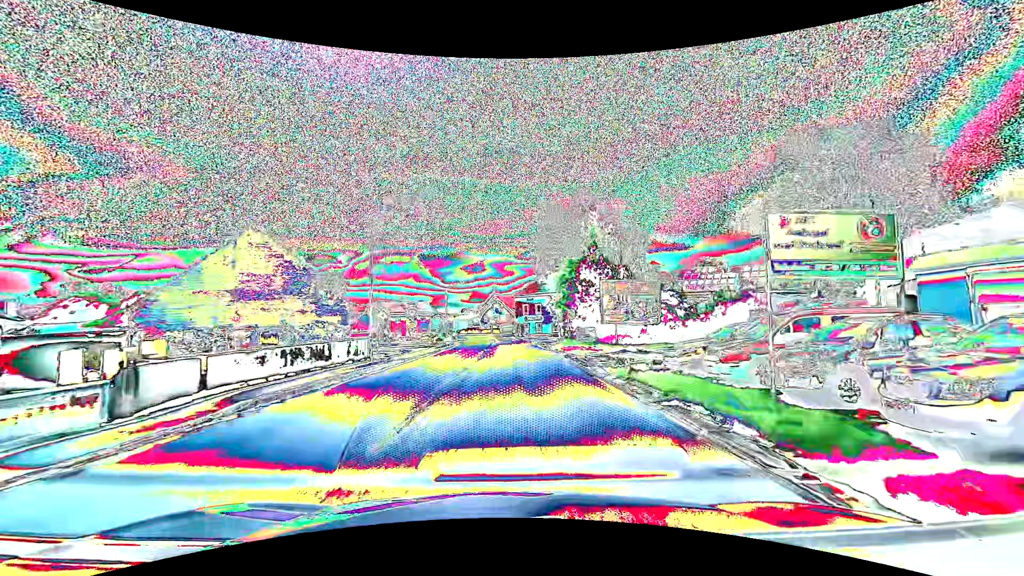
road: primary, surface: asphalt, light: Day
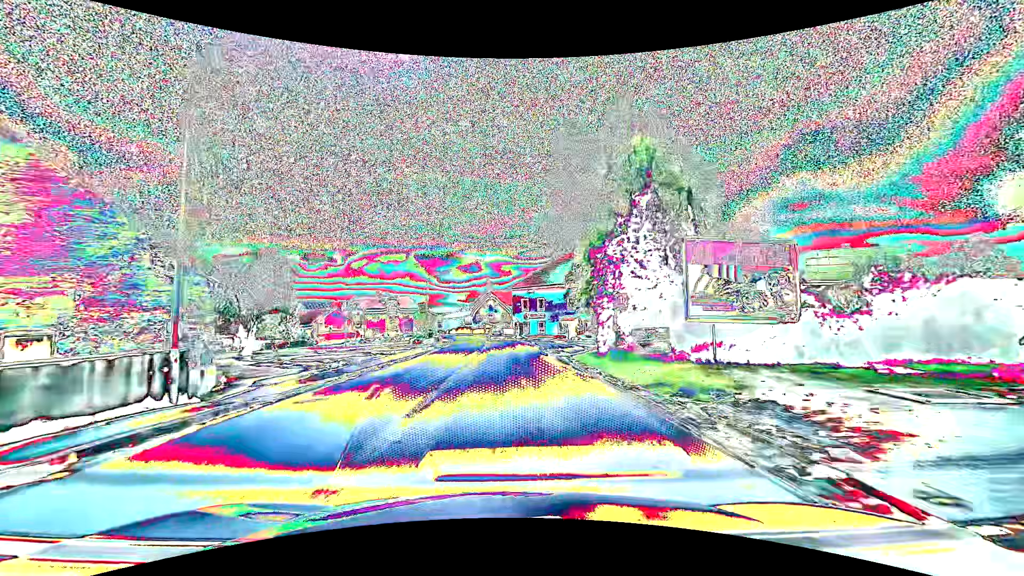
(+0.1, +15.9) m; 0°
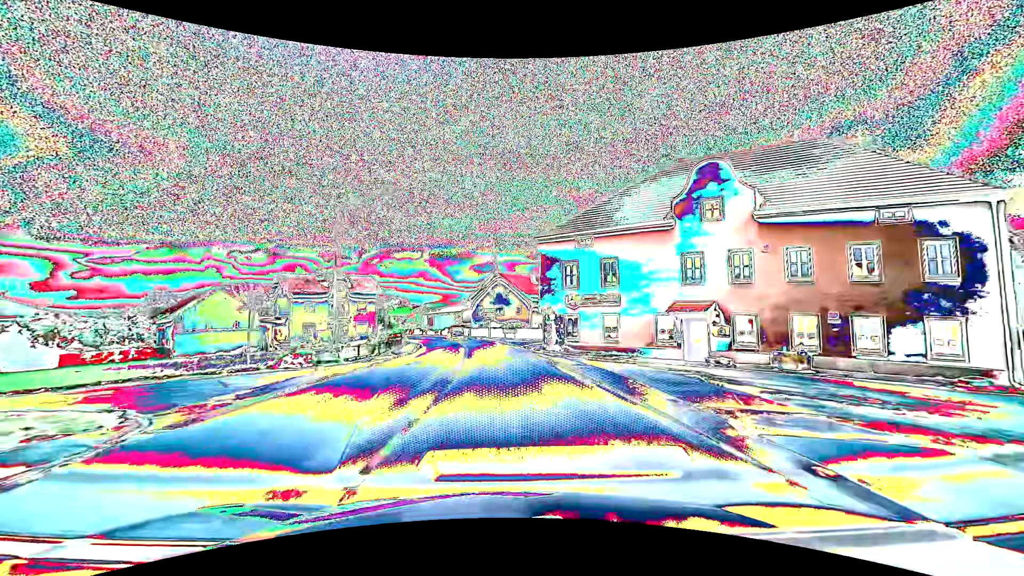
(-0.4, +39.6) m; -2°
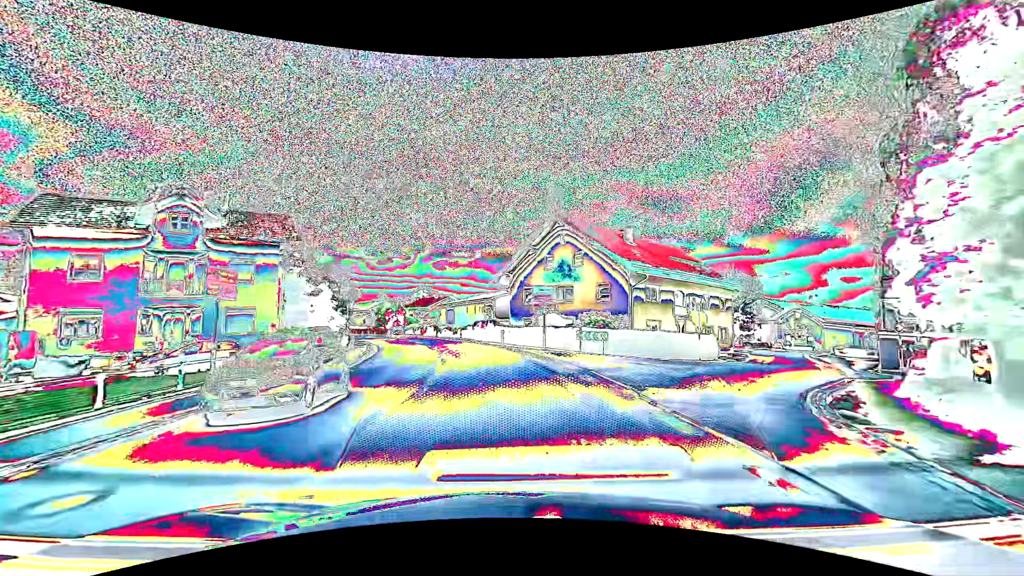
(-1.6, +39.4) m; -6°
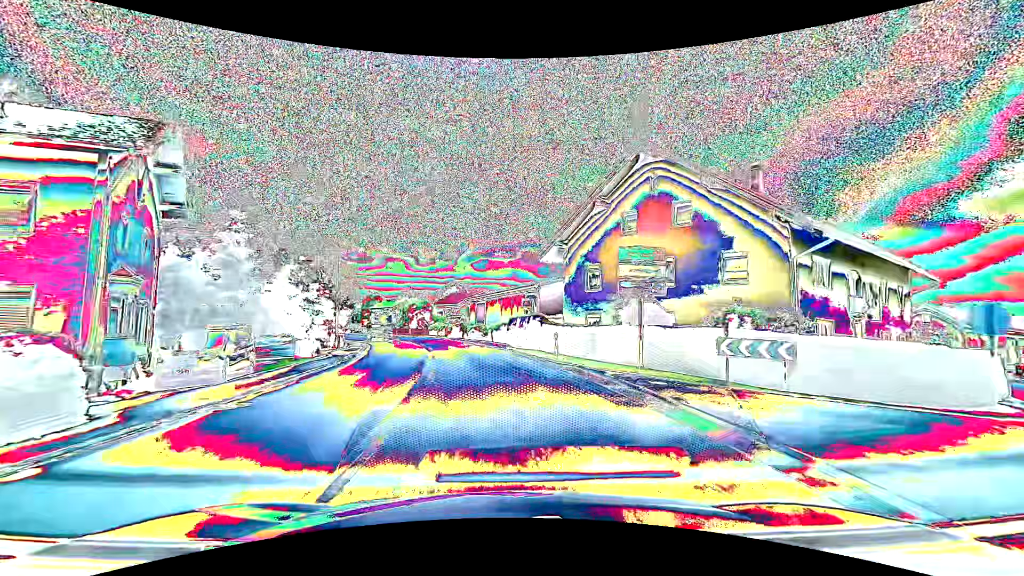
(-0.6, +15.8) m; -4°
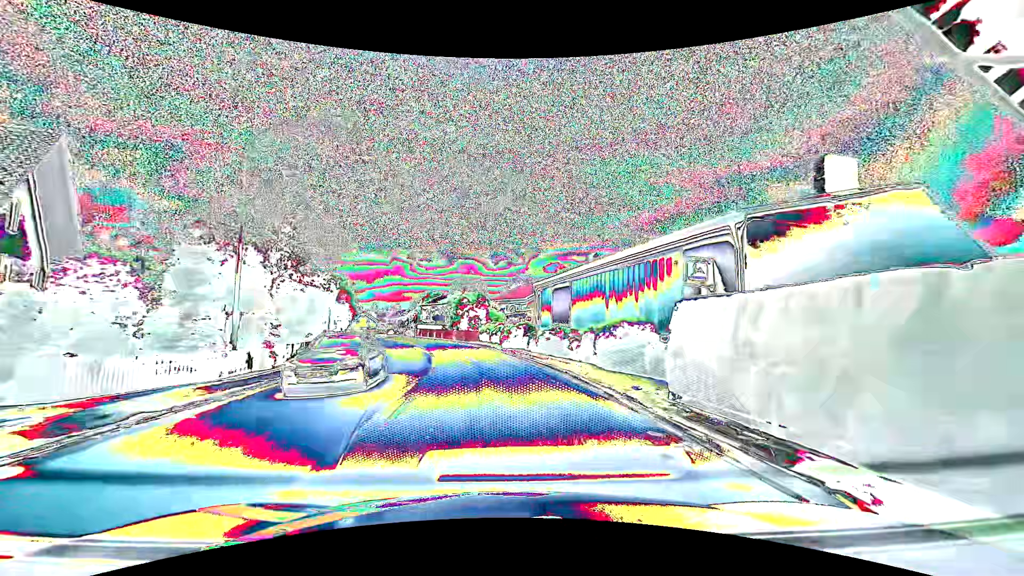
(-1.7, +23.6) m; -8°
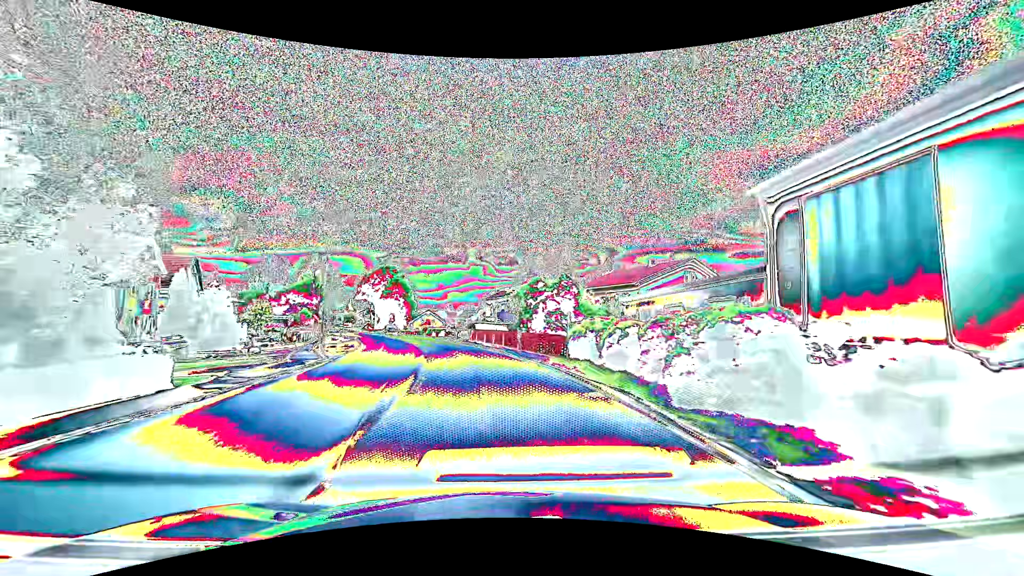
(-1.7, +23.6) m; -8°
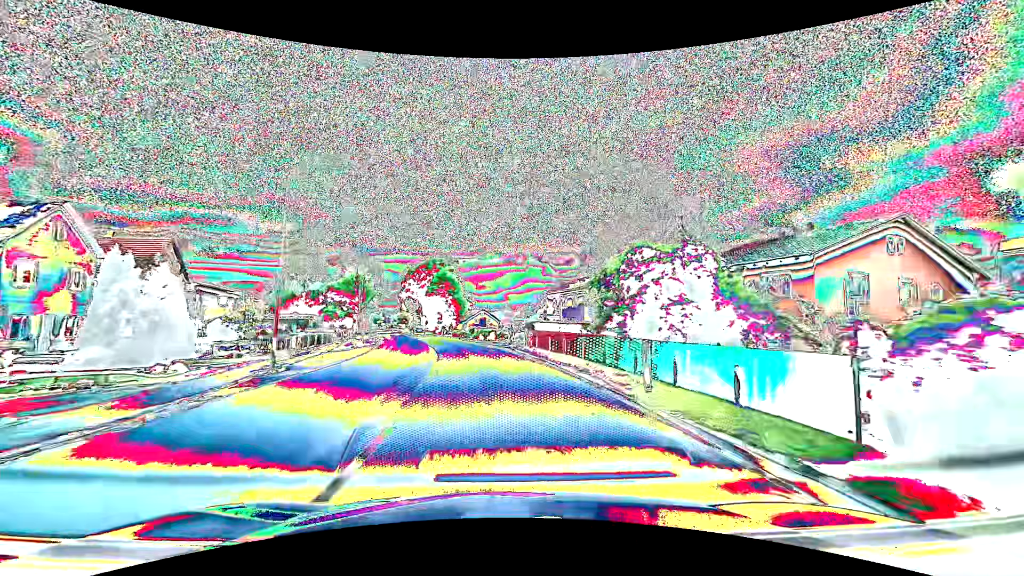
(-0.9, +15.8) m; -6°
(0, +10) (-1, +20) (-3, +30) (-4, +40) (-6, +49) (-9, +59) (-11, +69) (-14, +79) (-17, +88) (-20, +98) m
